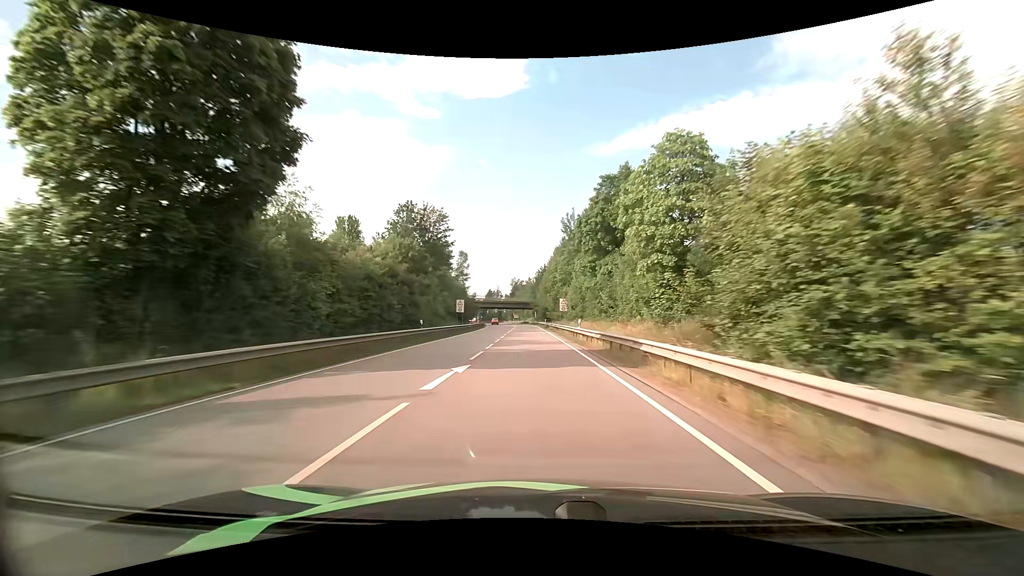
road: primary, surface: asphalt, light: Day
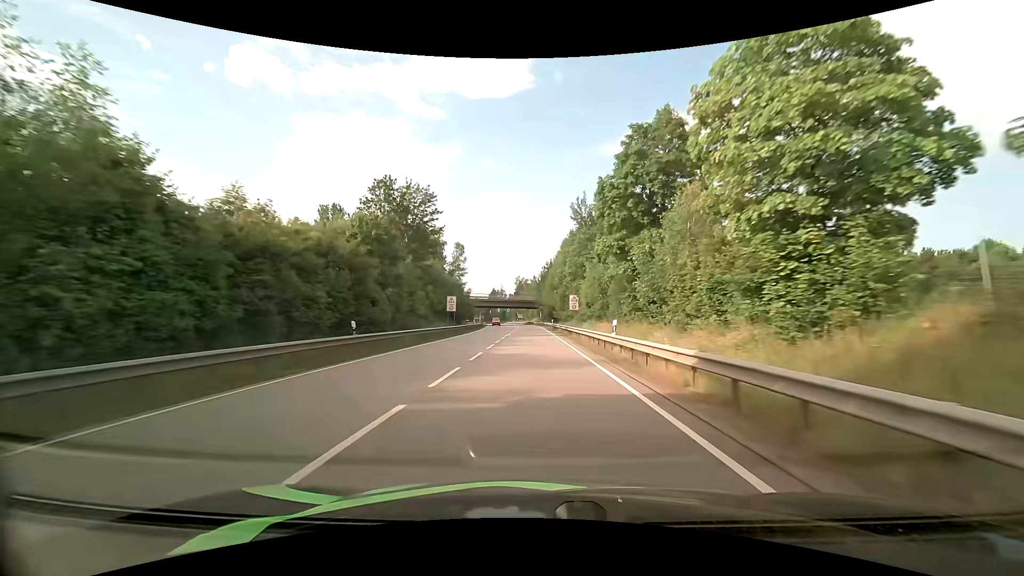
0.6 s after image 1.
(-0.1, +12.4) m; -1°
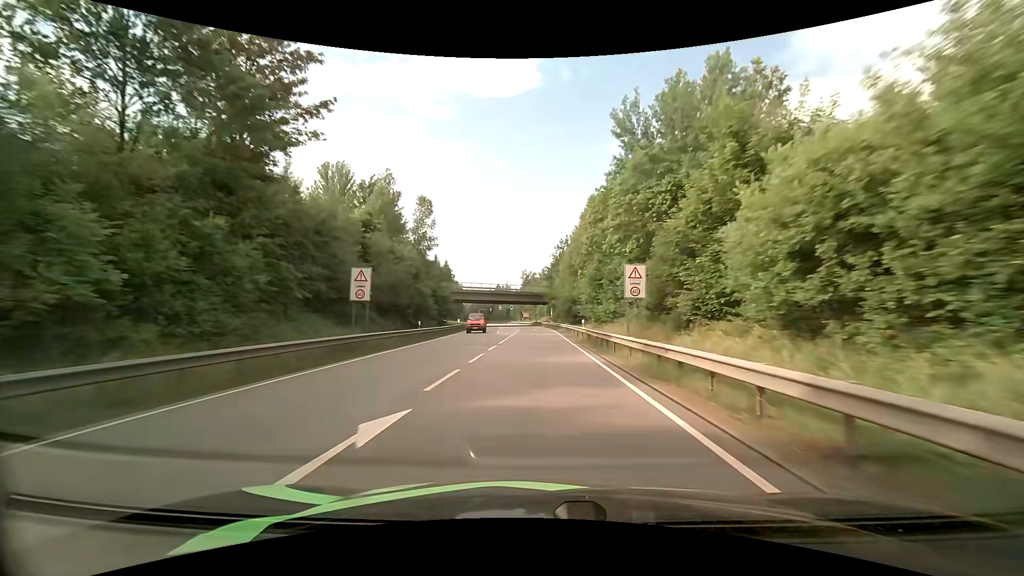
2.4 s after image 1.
(-0.5, +37.0) m; -1°
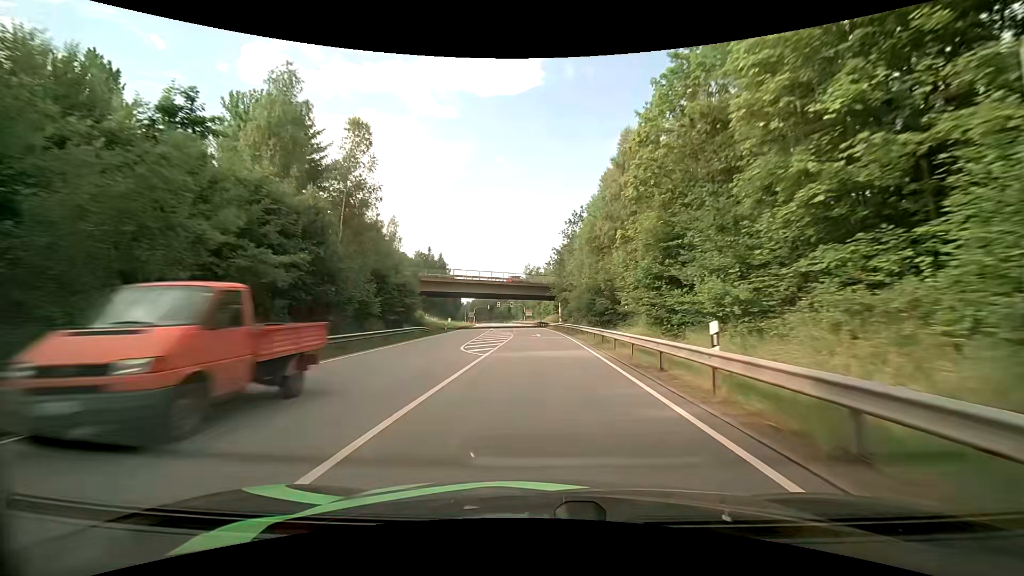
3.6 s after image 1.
(-0.2, +24.2) m; -1°
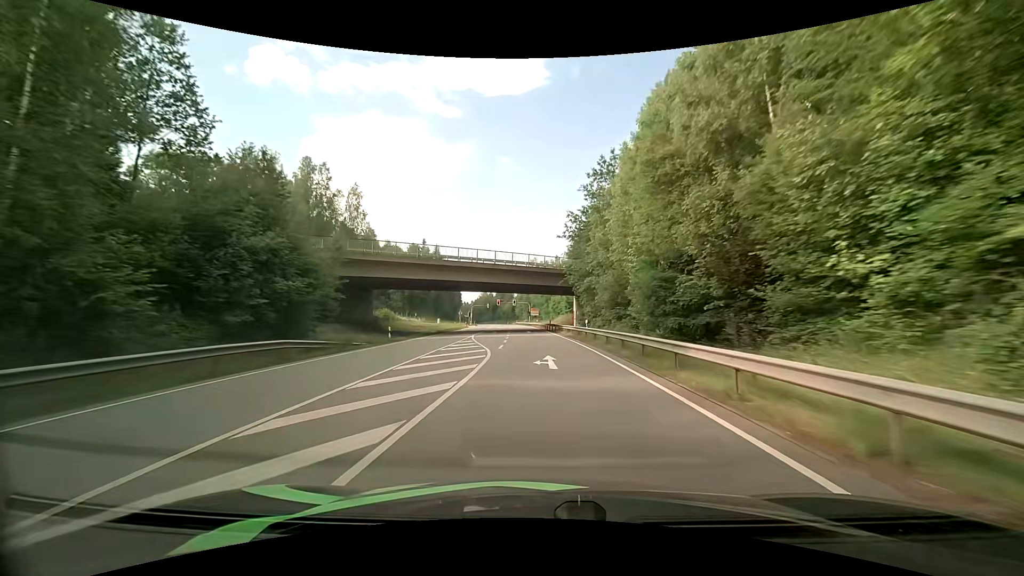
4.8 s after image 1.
(0.0, +24.2) m; 0°
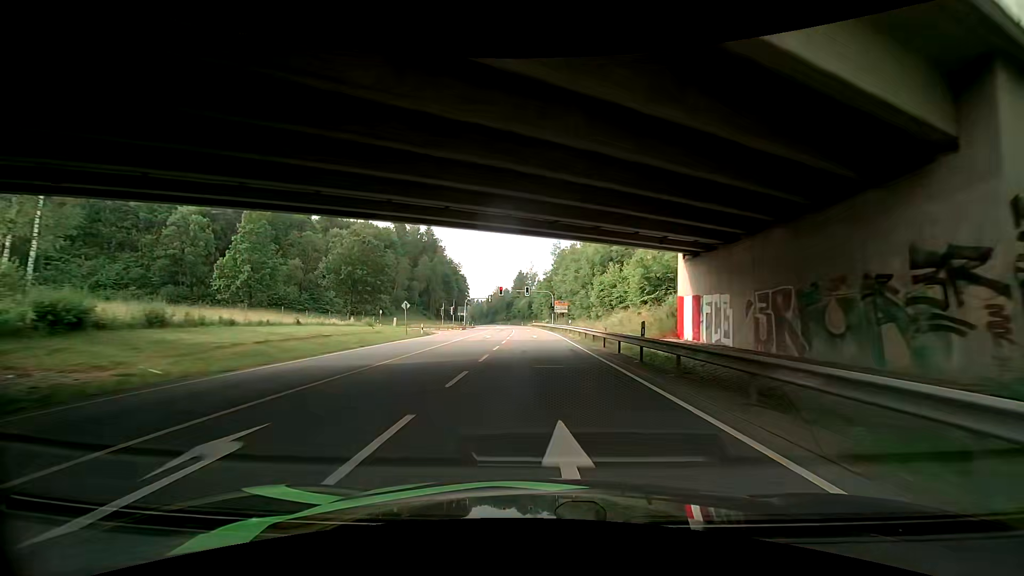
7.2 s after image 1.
(-1.3, +49.0) m; -3°
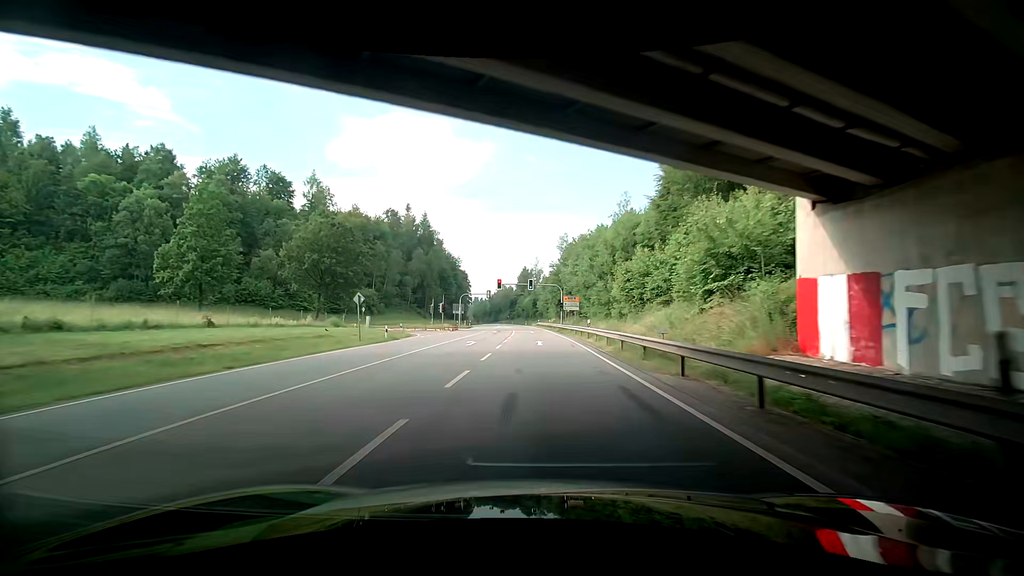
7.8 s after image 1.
(0.0, +12.4) m; 0°
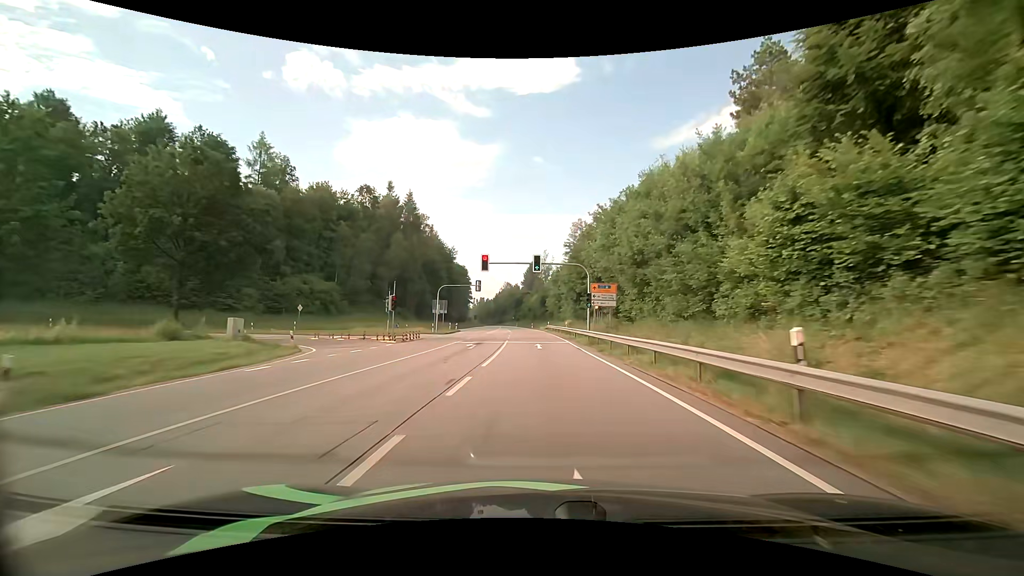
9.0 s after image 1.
(-0.4, +25.0) m; -2°
(0, +10) (0, +20) (0, +30) (0, +40) (-1, +50) (-1, +60) (-2, +70) (-3, +80) (-3, +90) (-4, +100) m
